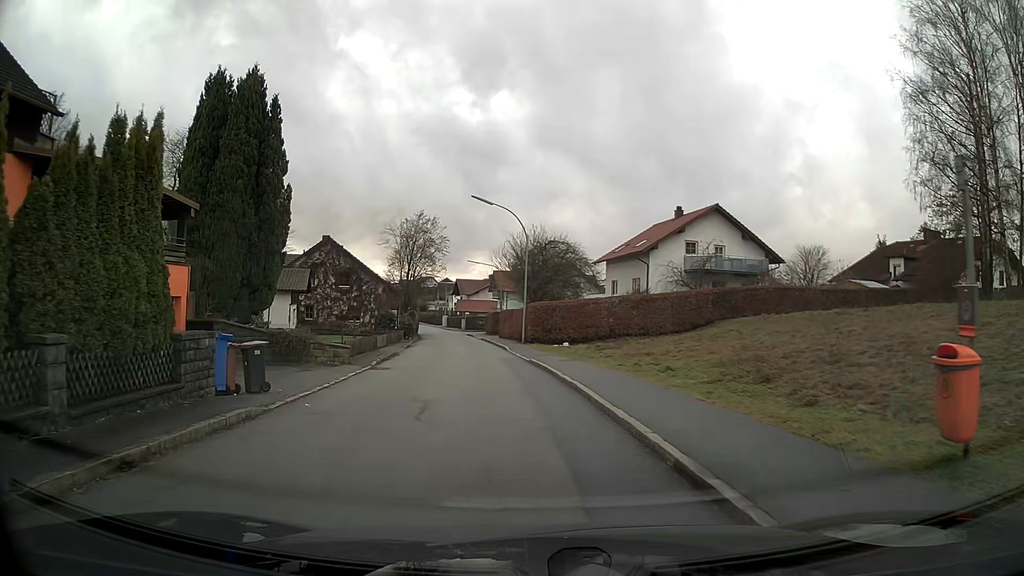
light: Day
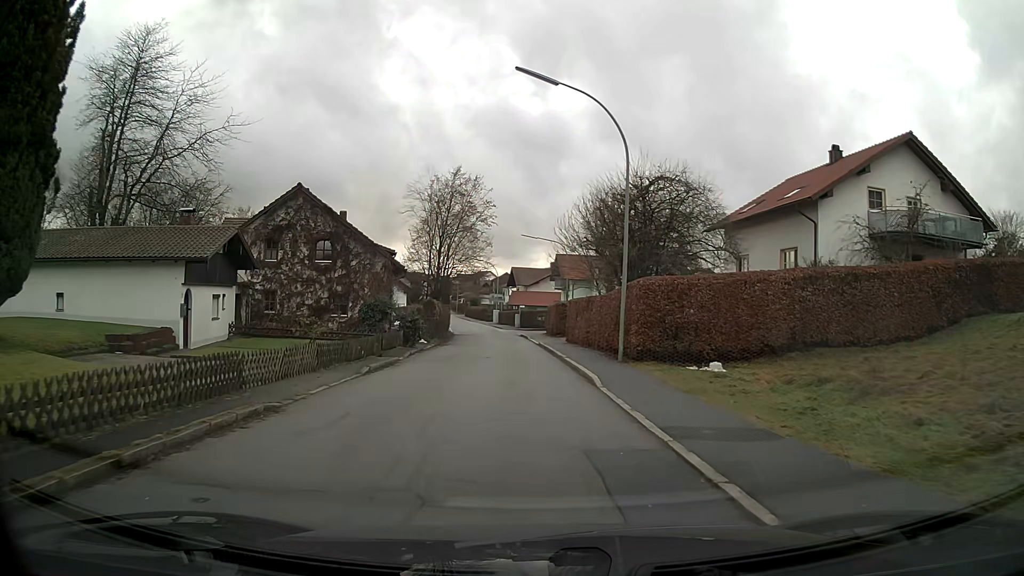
(-0.9, +19.6) m; -4°
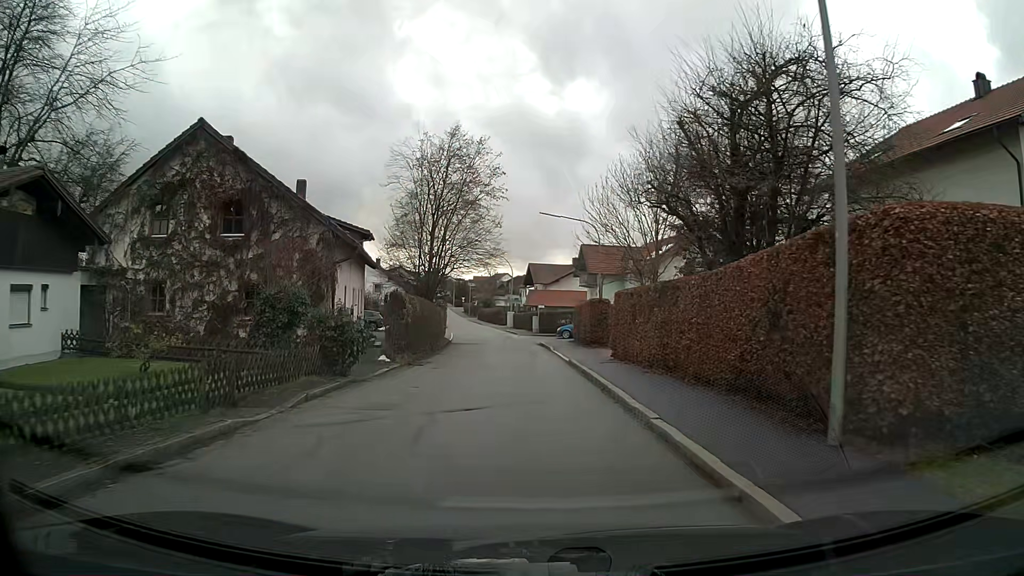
(-0.2, +12.7) m; -2°
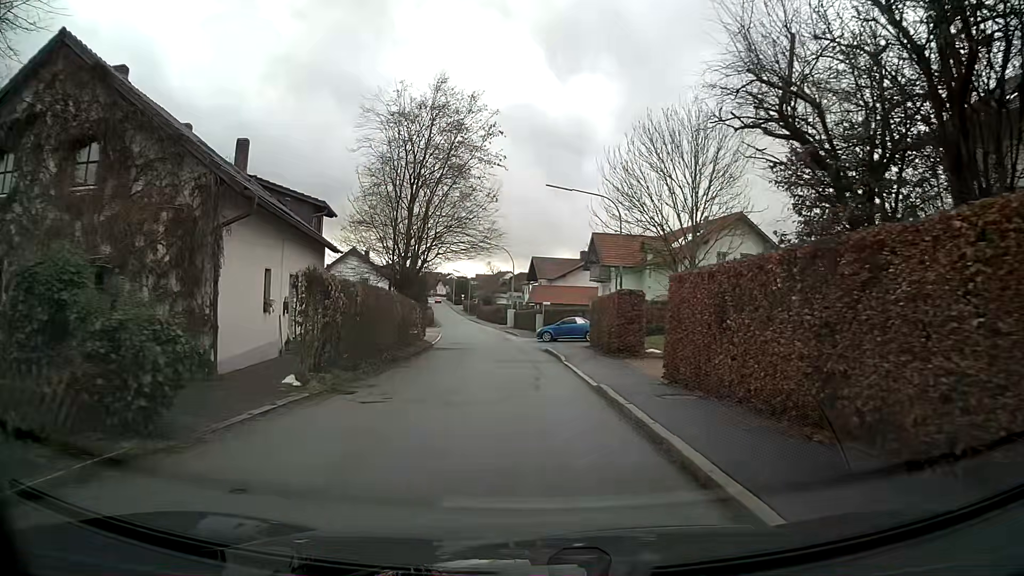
(0.0, +8.5) m; 0°
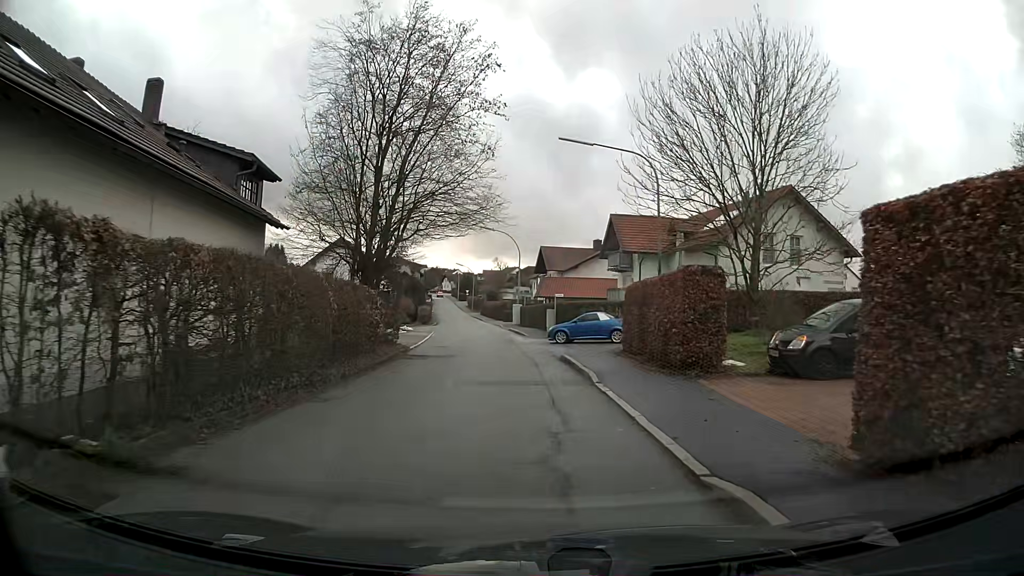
(-0.1, +8.2) m; -1°
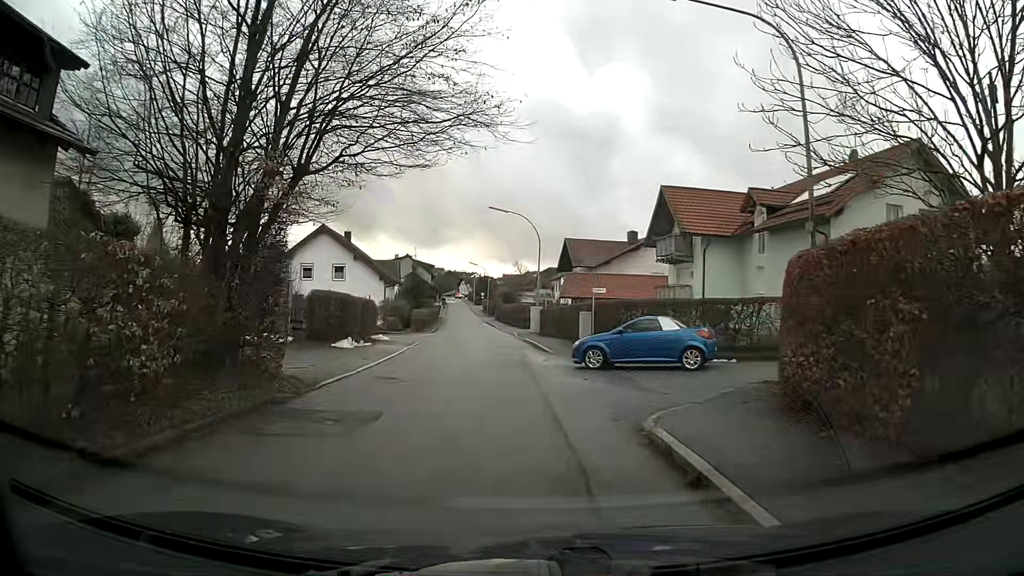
(-0.1, +12.4) m; -2°
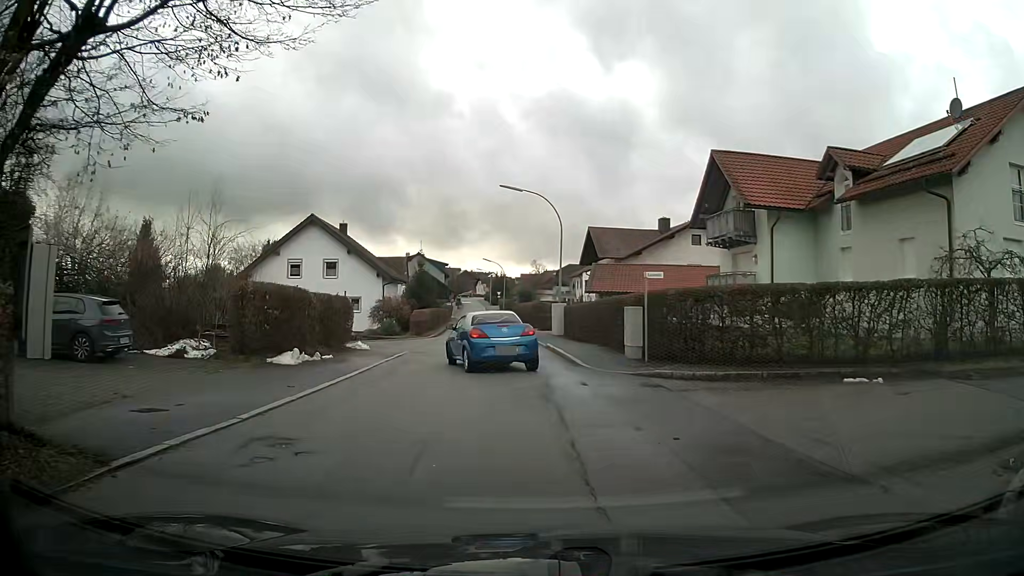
(-0.1, +7.5) m; -2°
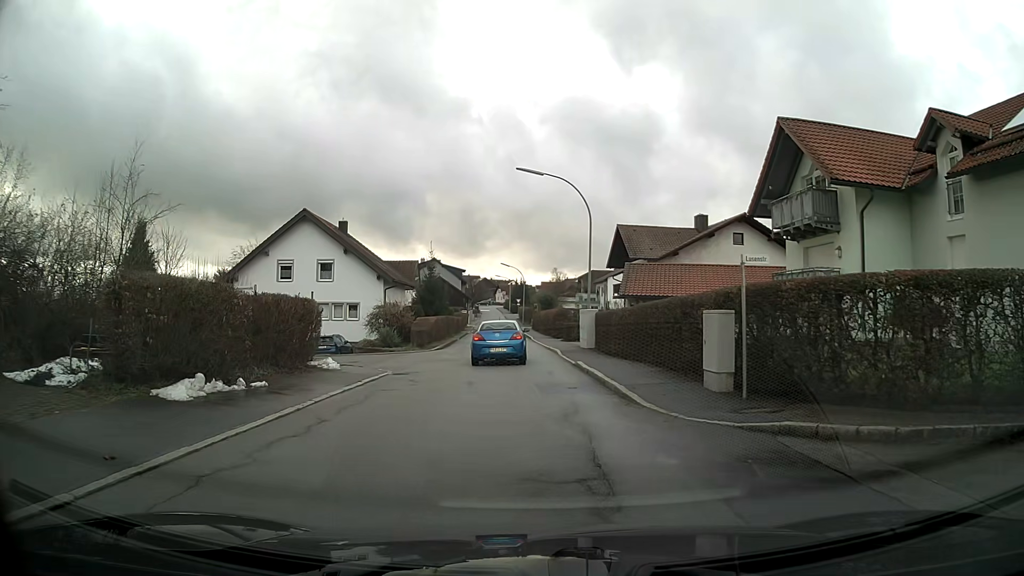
(-0.1, +6.4) m; -2°
(0, +10) (0, +20) (-1, +30) (-1, +40) (-1, +50) (-2, +60) (-2, +70) (-3, +80) (-4, +90) (-4, +100) m
